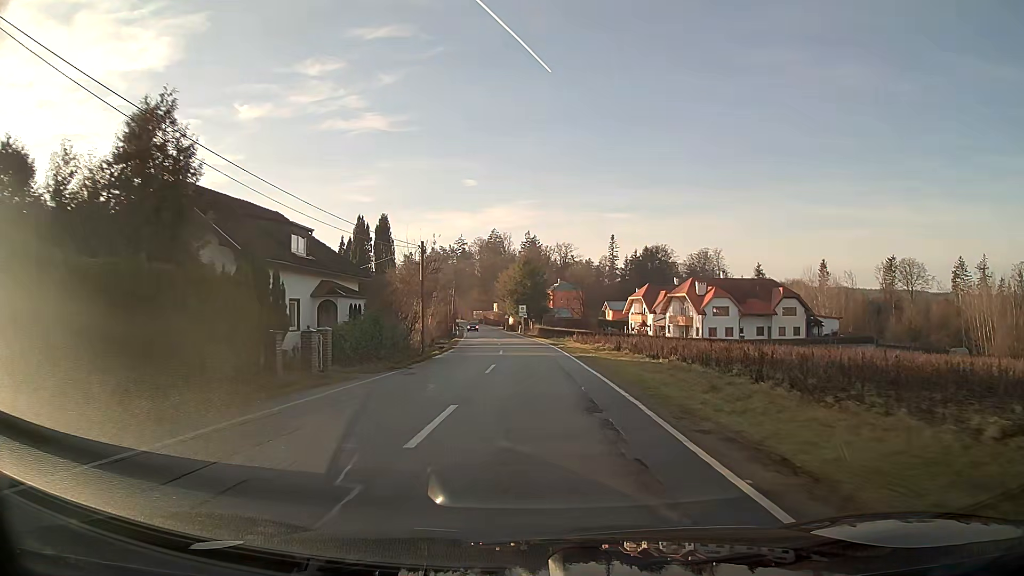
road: tertiary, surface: asphalt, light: Day
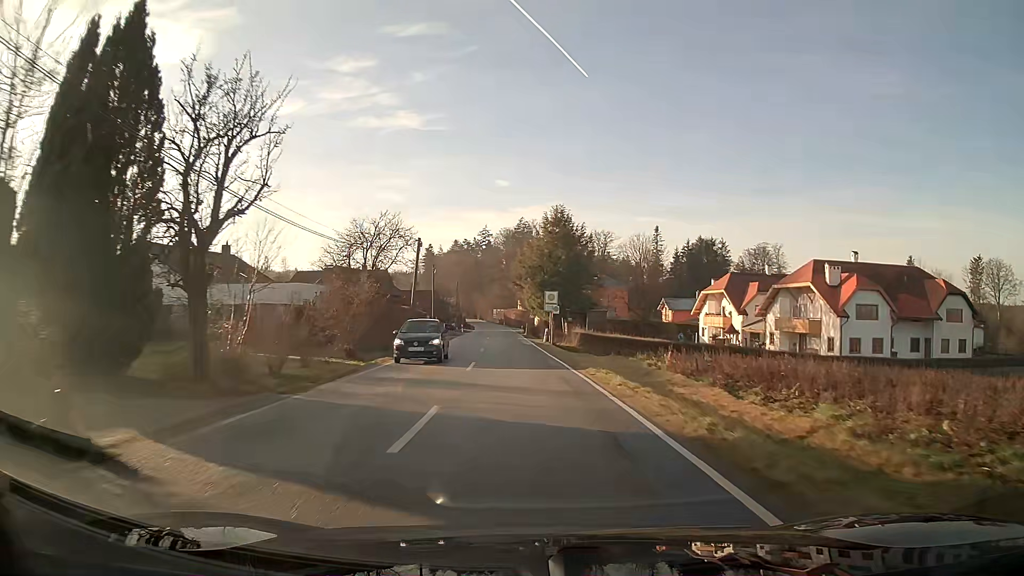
(-0.6, +37.1) m; -3°
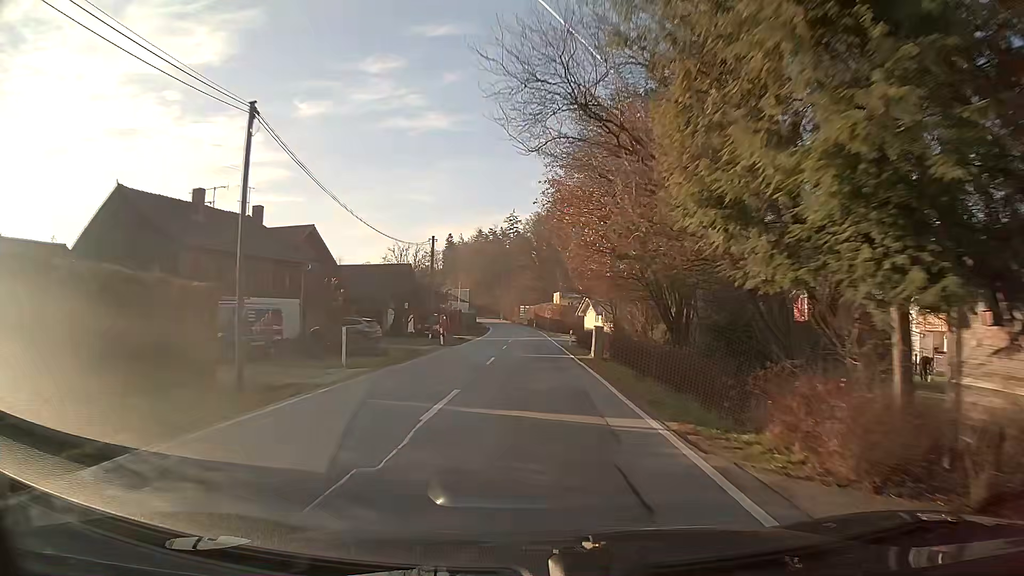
(-1.4, +46.2) m; -2°
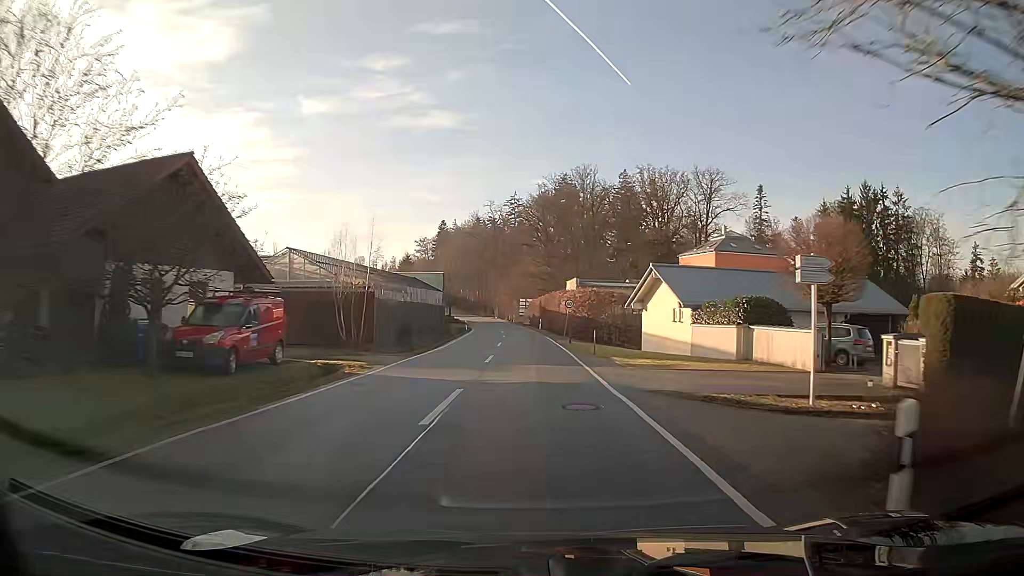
(+0.1, +36.6) m; 0°
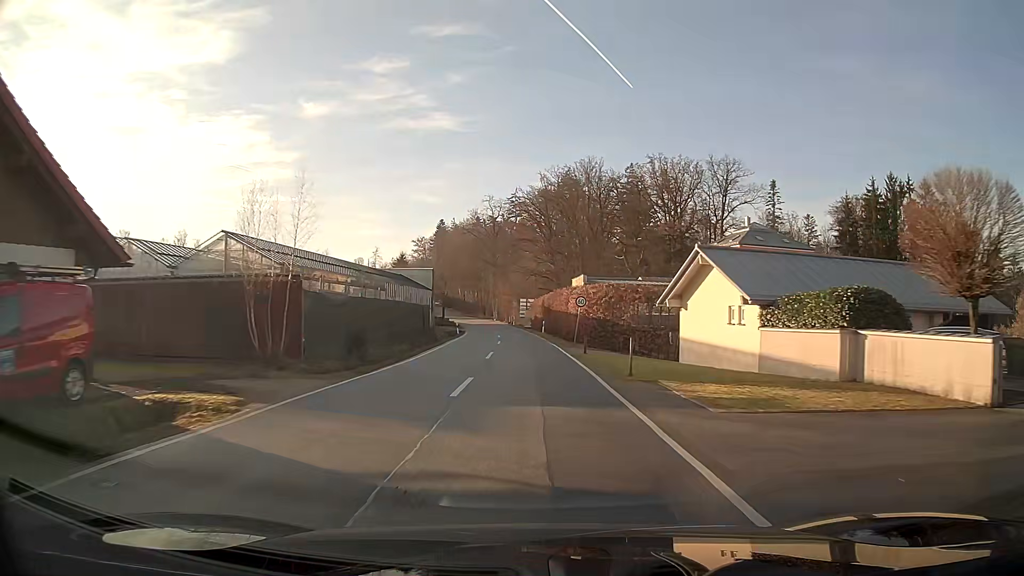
(0.0, +9.1) m; 0°
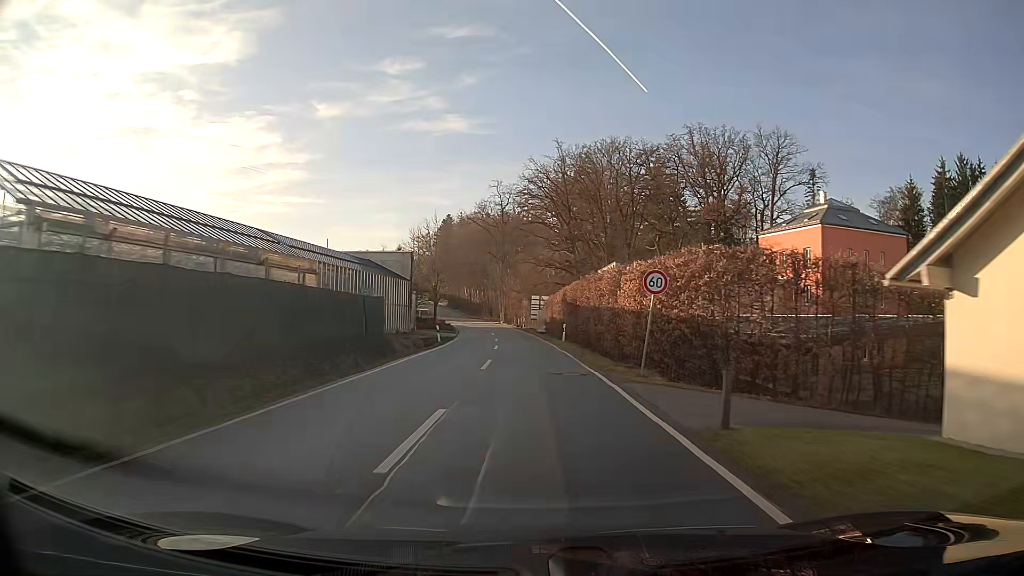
(-0.2, +18.1) m; -1°
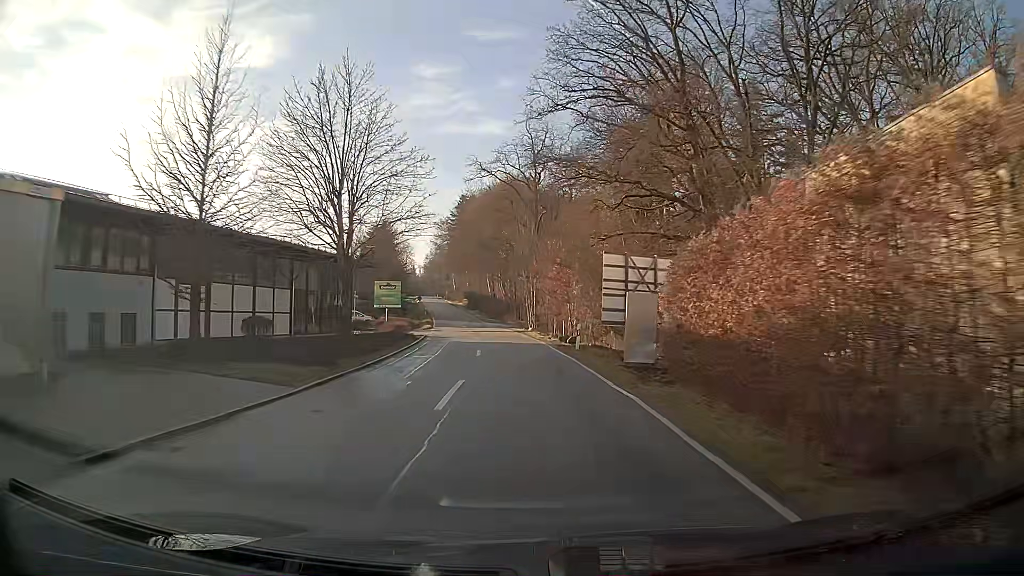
(-1.3, +44.0) m; -4°
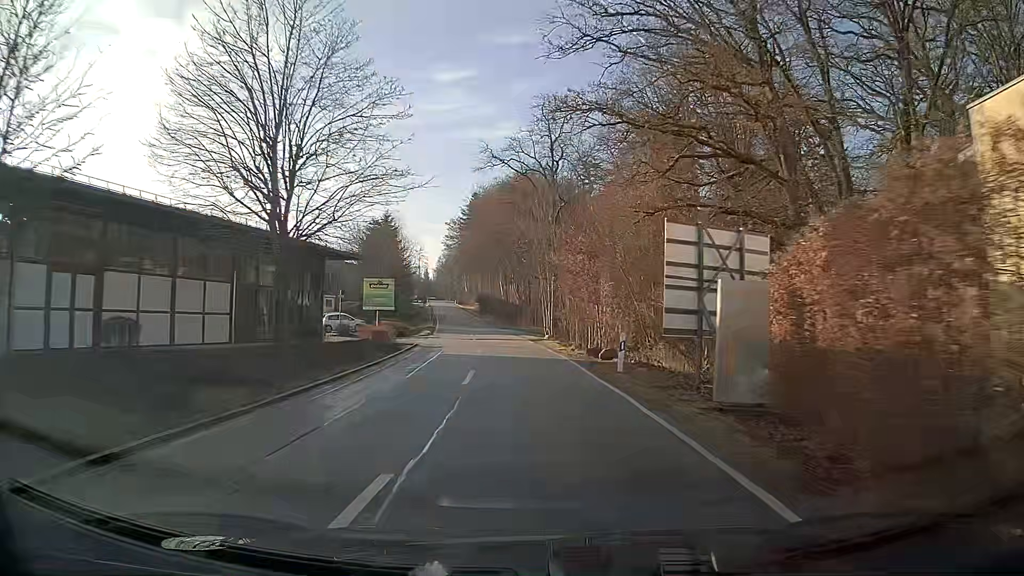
(-0.1, +8.6) m; -1°
